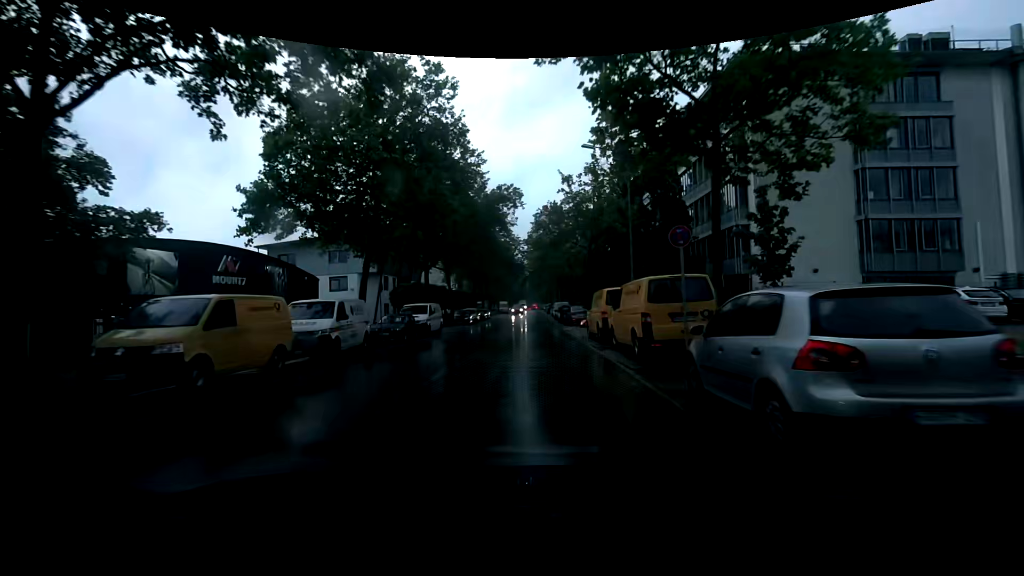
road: tertiary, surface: asphalt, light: Day
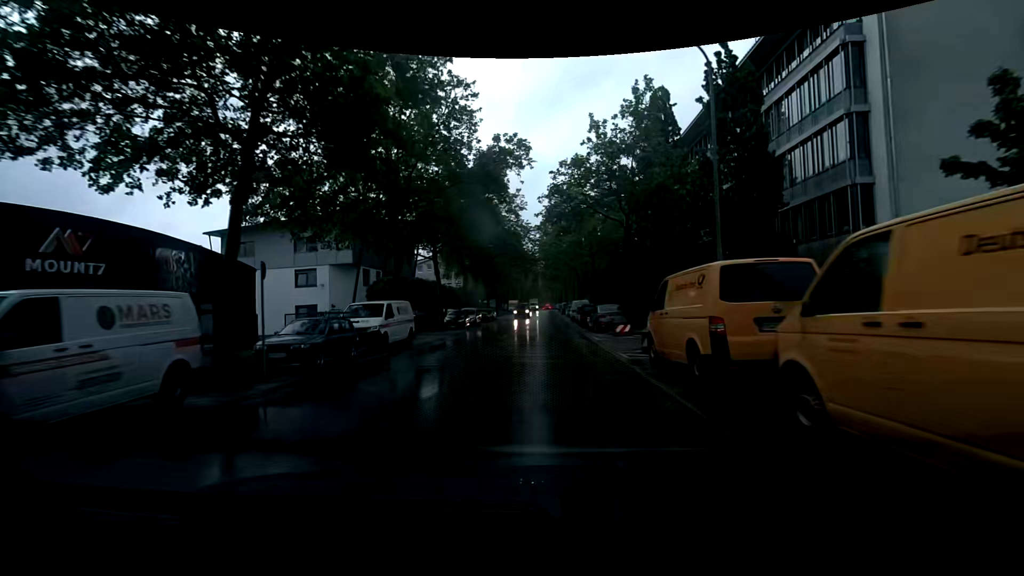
(-0.4, +10.3) m; -4°
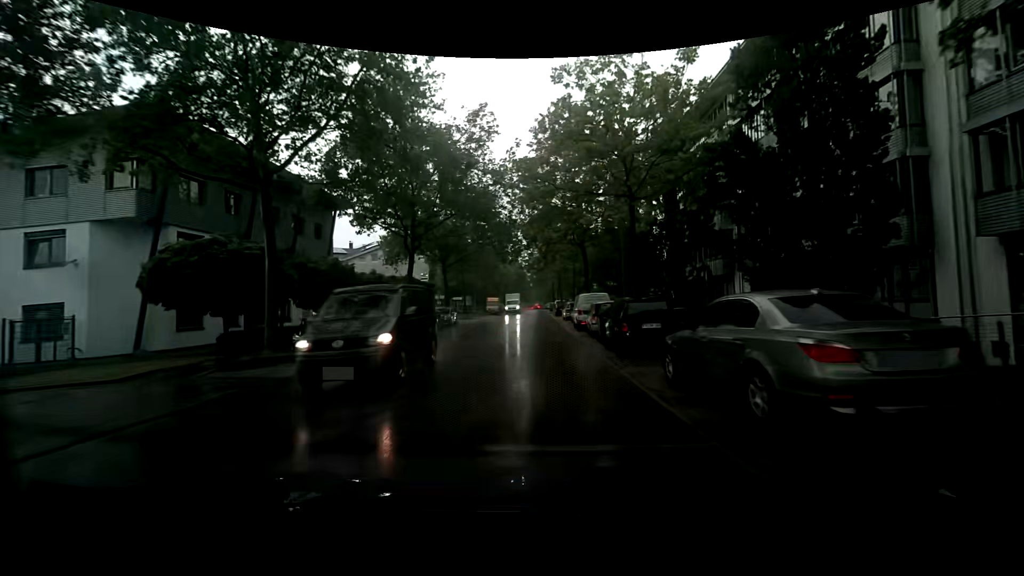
(+0.6, +21.5) m; +3°
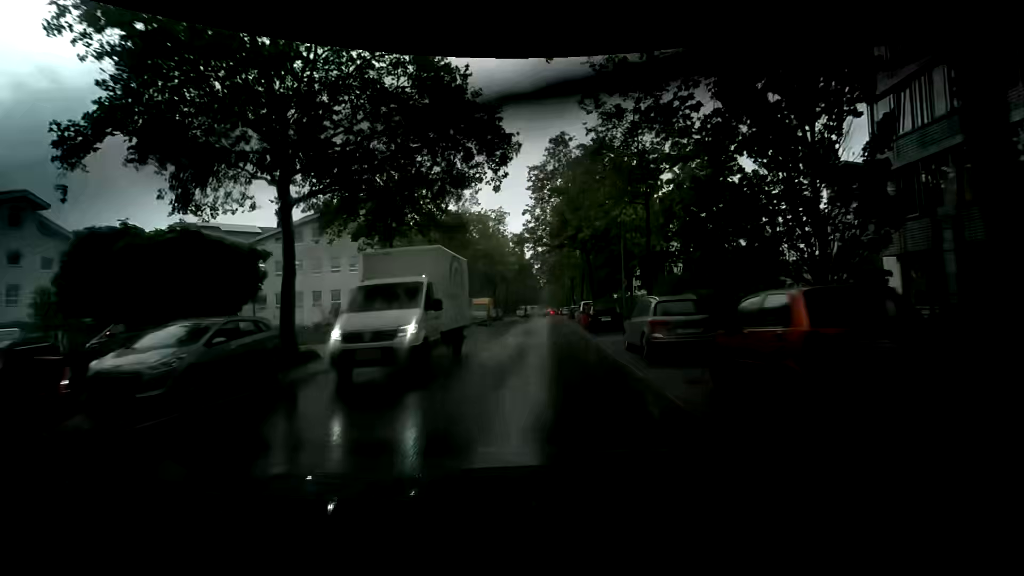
(-1.3, +29.5) m; -5°
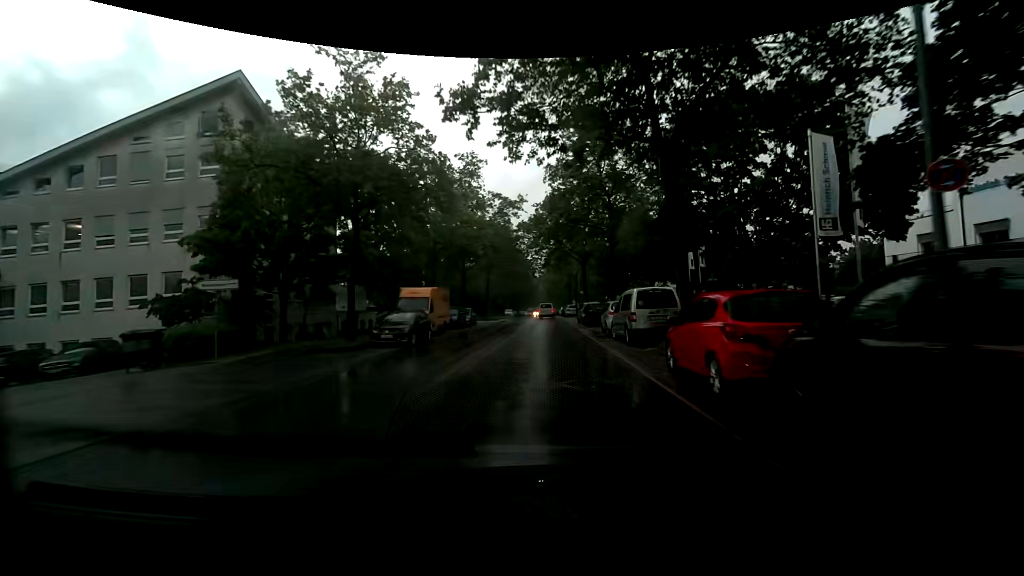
(+0.5, +25.0) m; +2°
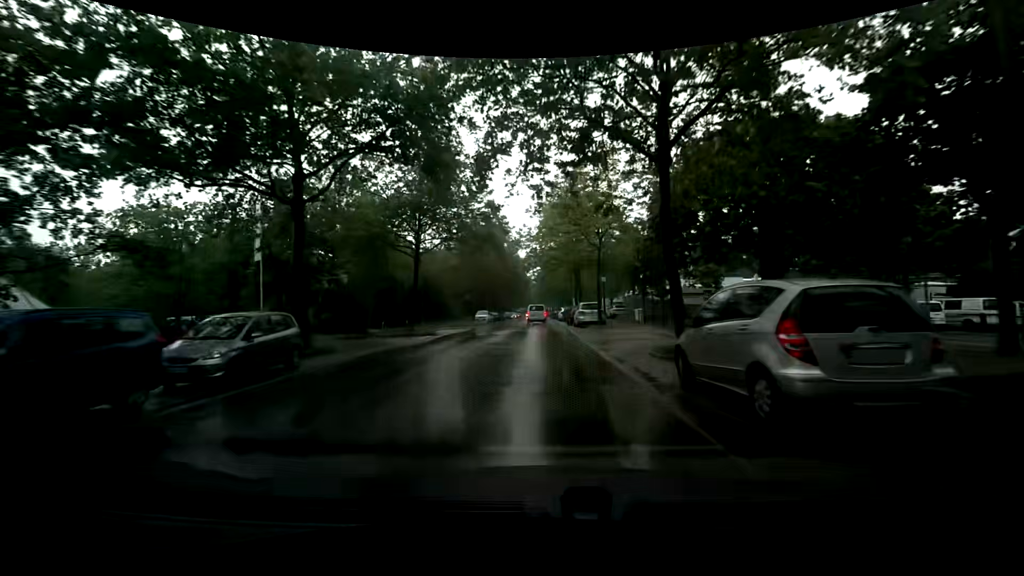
(+0.7, +31.1) m; +1°
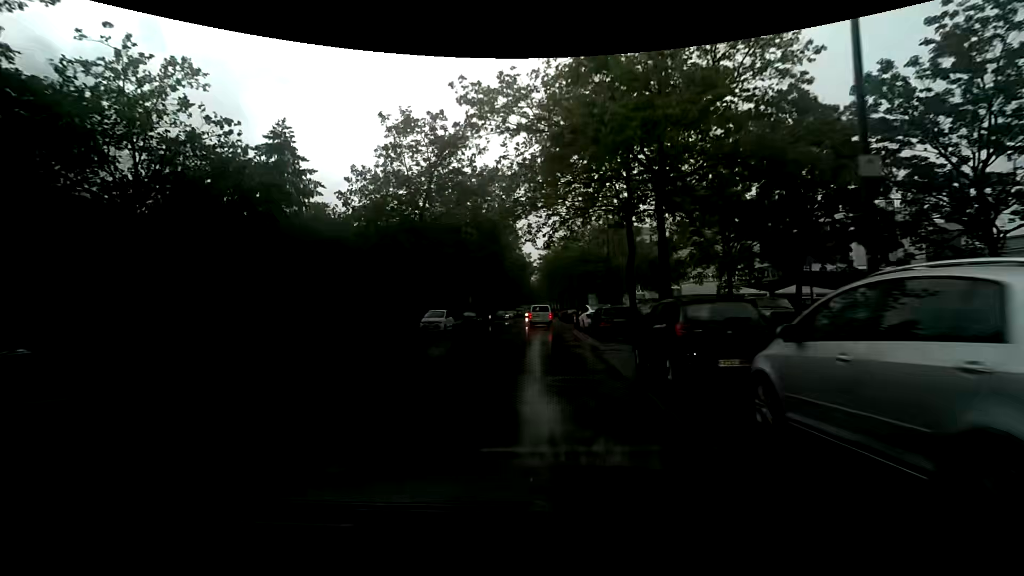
(-0.1, +28.5) m; -1°
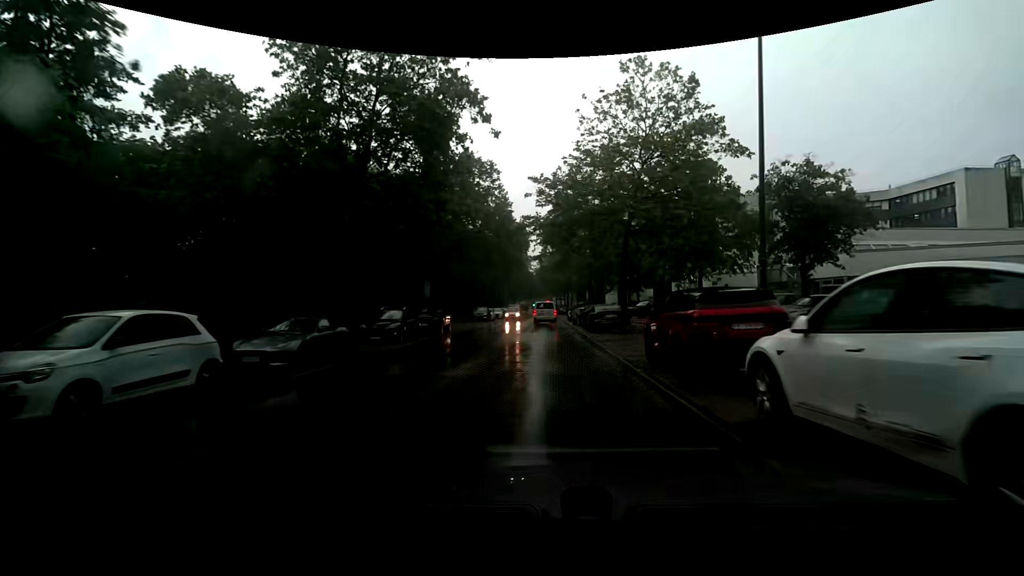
(-0.3, +25.5) m; -2°
(0, +10) (0, +20) (+1, +30) (+1, +40) (+1, +50) (+2, +60) (+2, +70) (+3, +80) (+3, +90) (+4, +100) m
